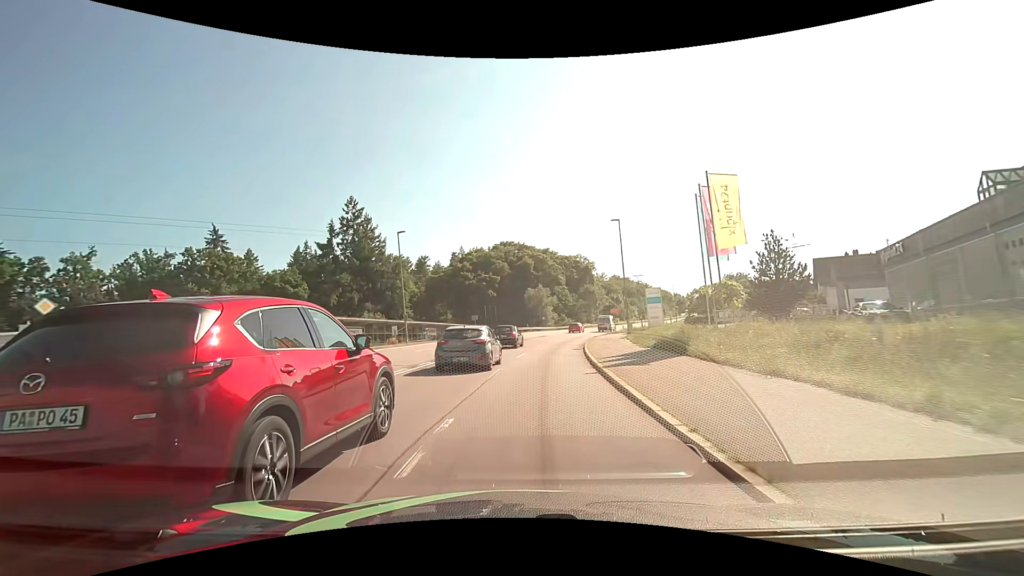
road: secondary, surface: asphalt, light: Day
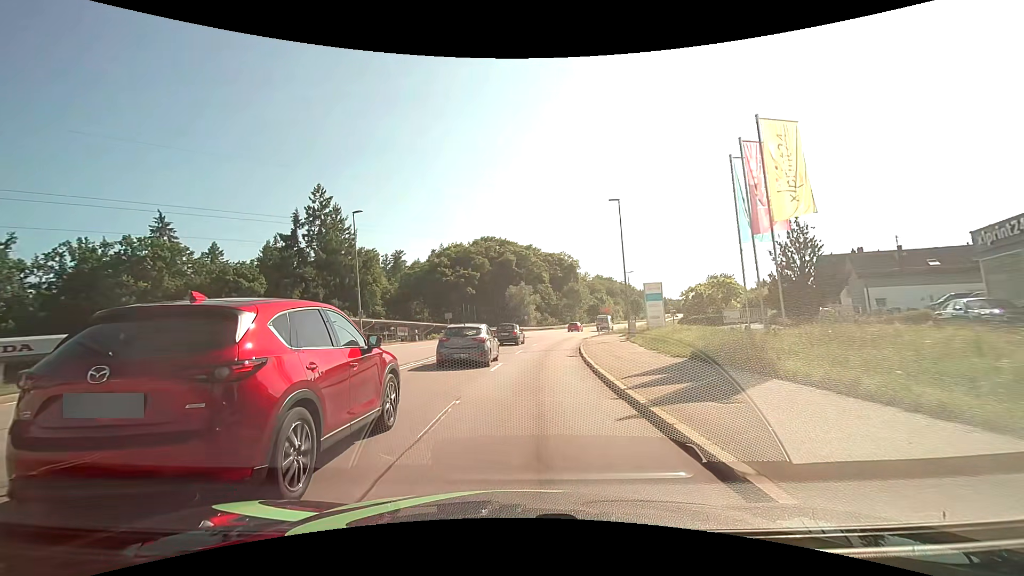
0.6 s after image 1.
(+0.1, +7.4) m; +2°
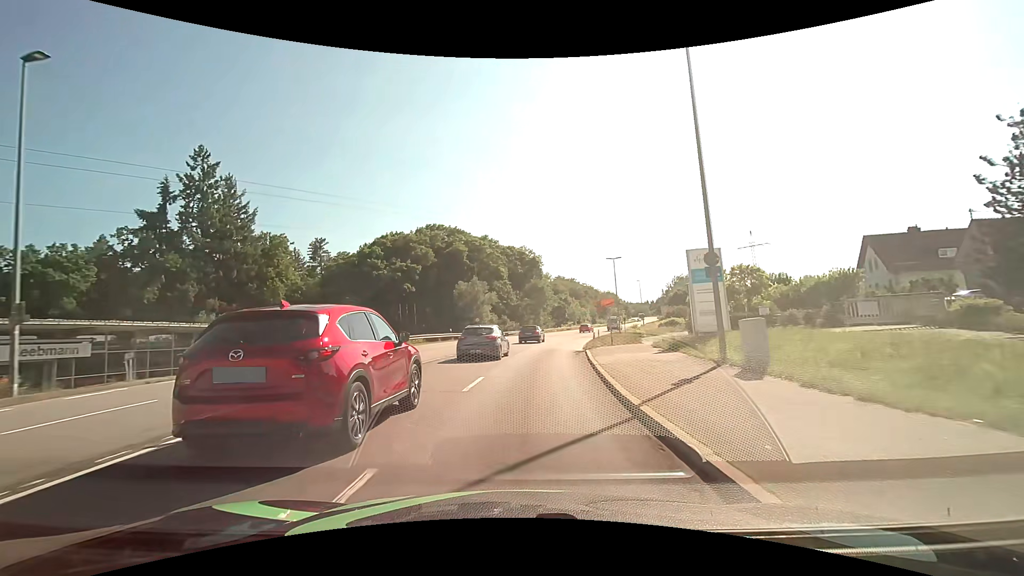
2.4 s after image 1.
(+1.0, +22.2) m; +5°
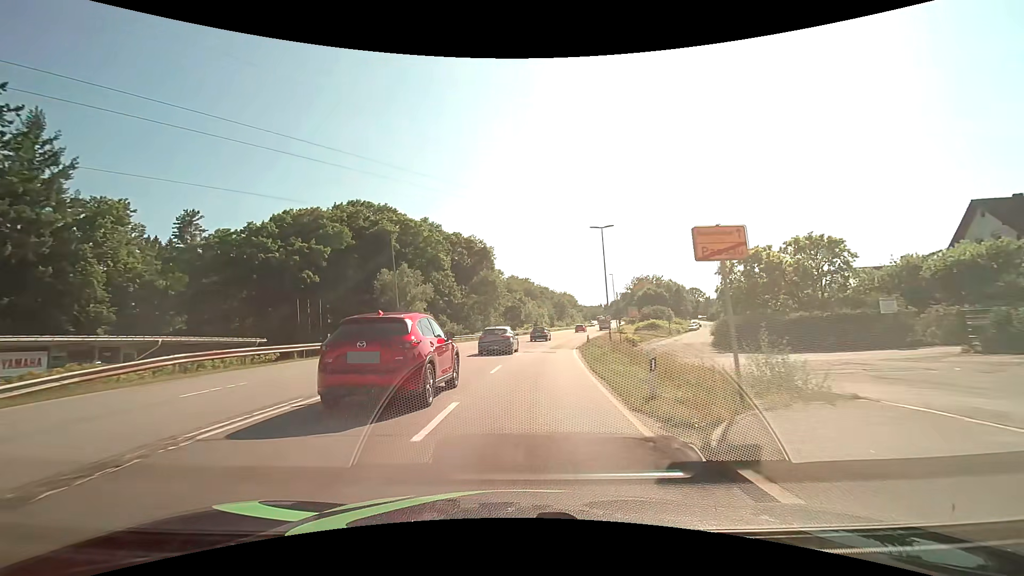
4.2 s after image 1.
(+0.9, +22.1) m; +5°
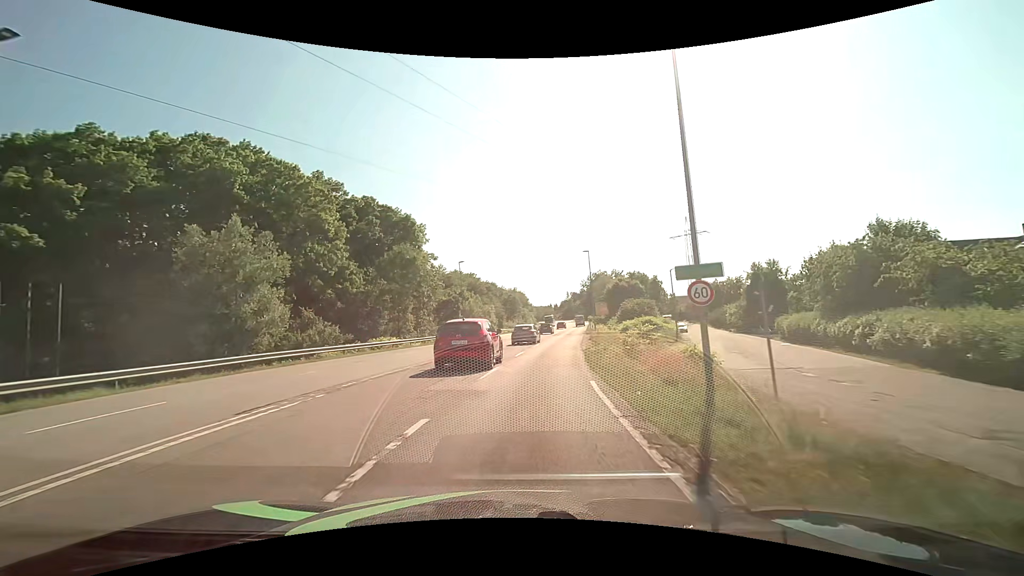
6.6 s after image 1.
(+1.8, +29.2) m; +6°
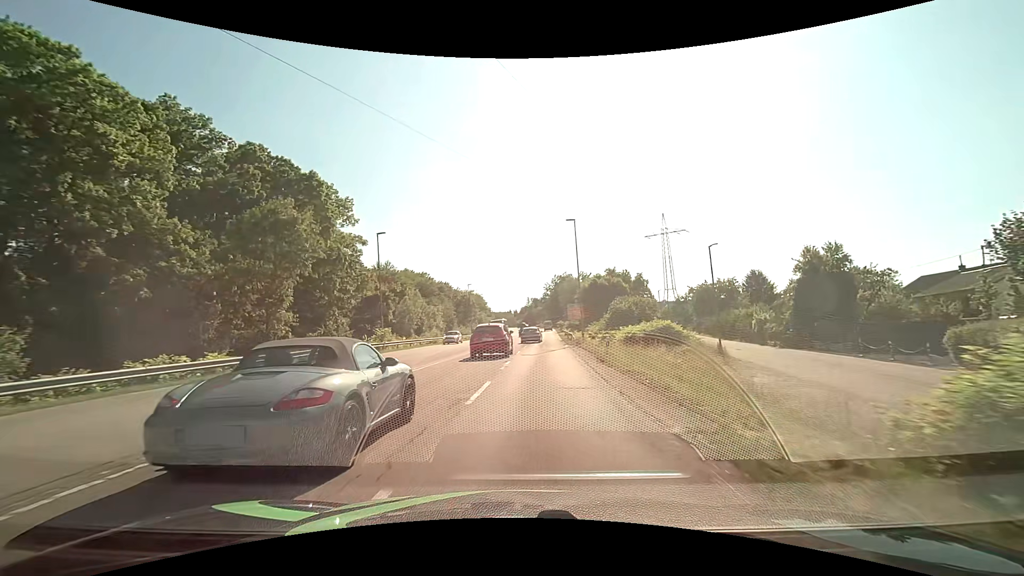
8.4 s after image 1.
(+0.8, +21.9) m; +5°
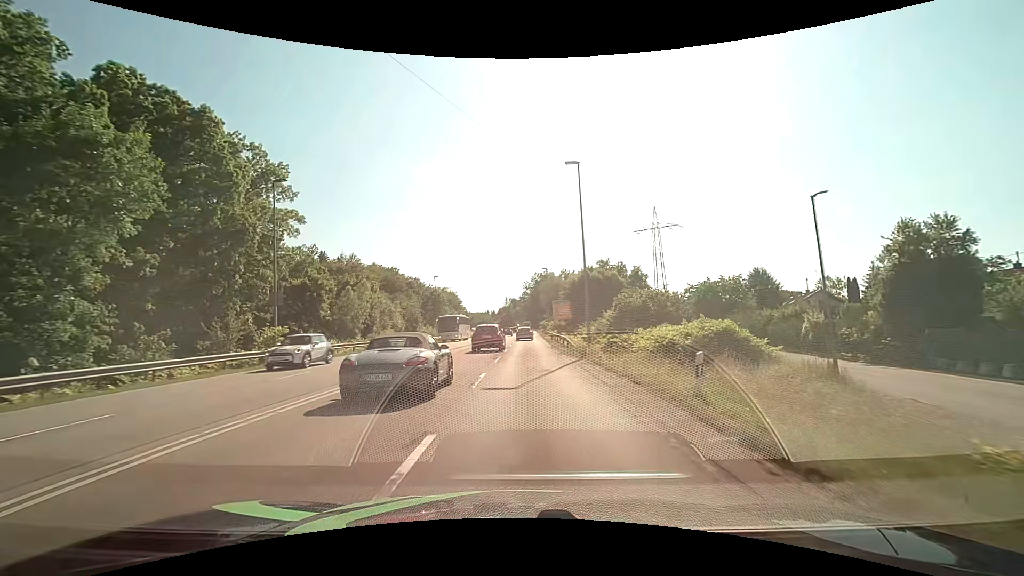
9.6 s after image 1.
(+0.3, +14.6) m; +3°
